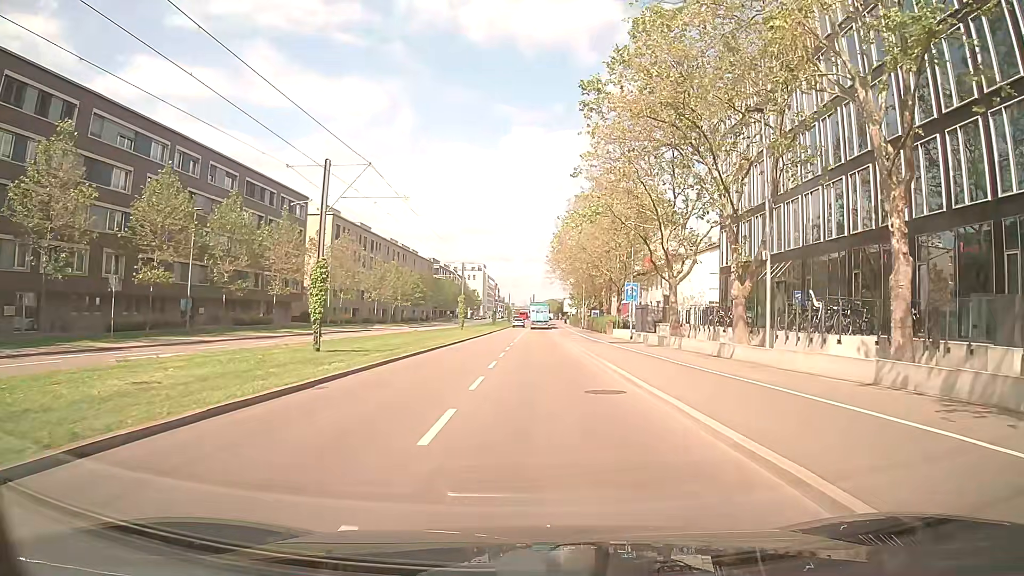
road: secondary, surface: asphalt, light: Day
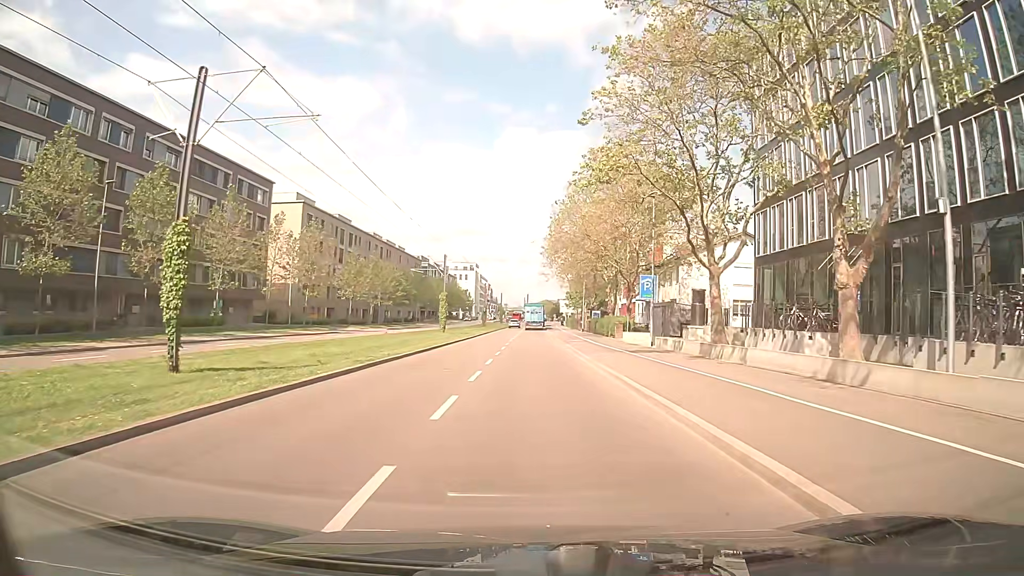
(0.0, +10.3) m; 0°
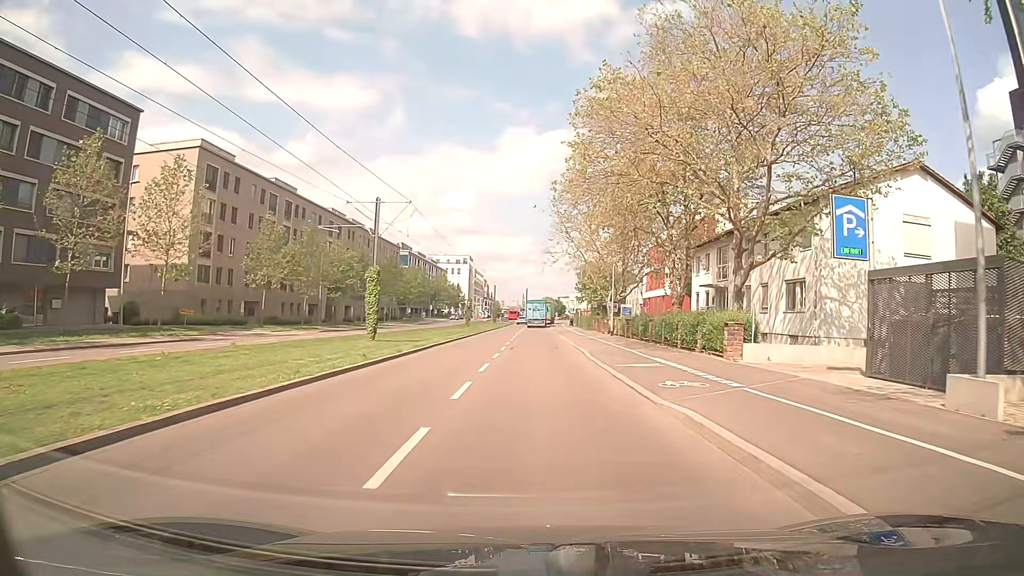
(-0.2, +28.1) m; -1°
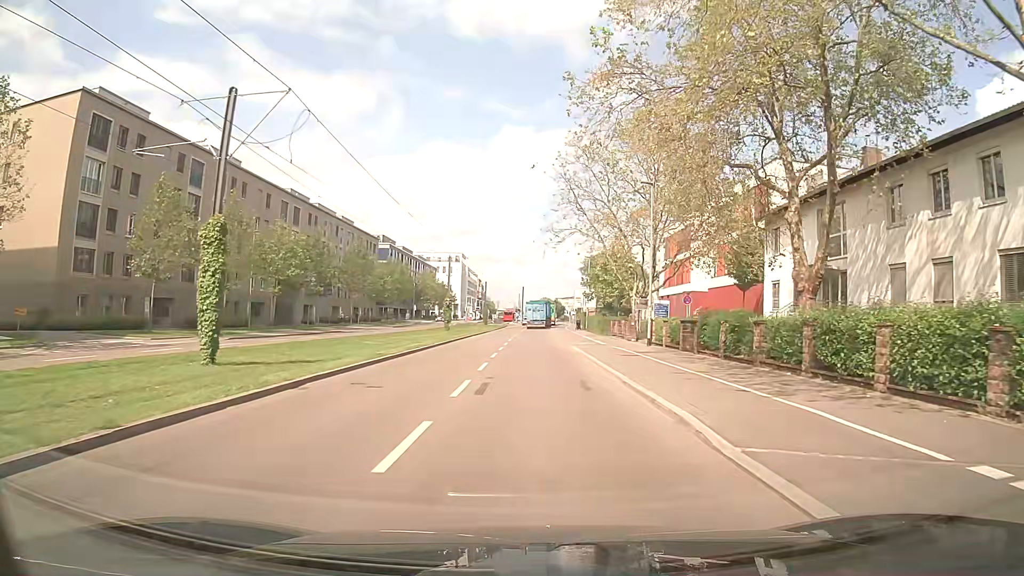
(+0.3, +17.6) m; +2°
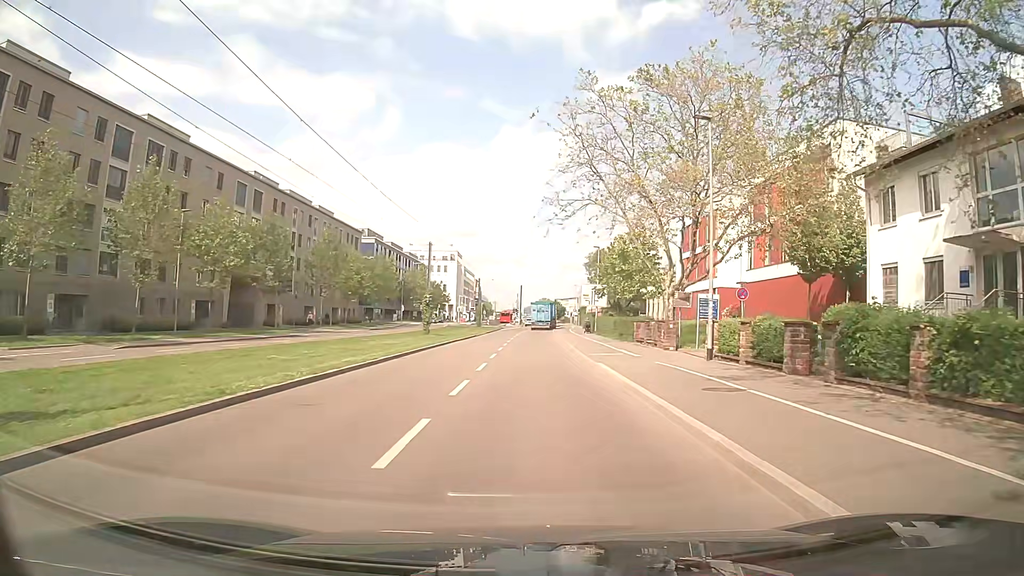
(-0.3, +12.0) m; -1°
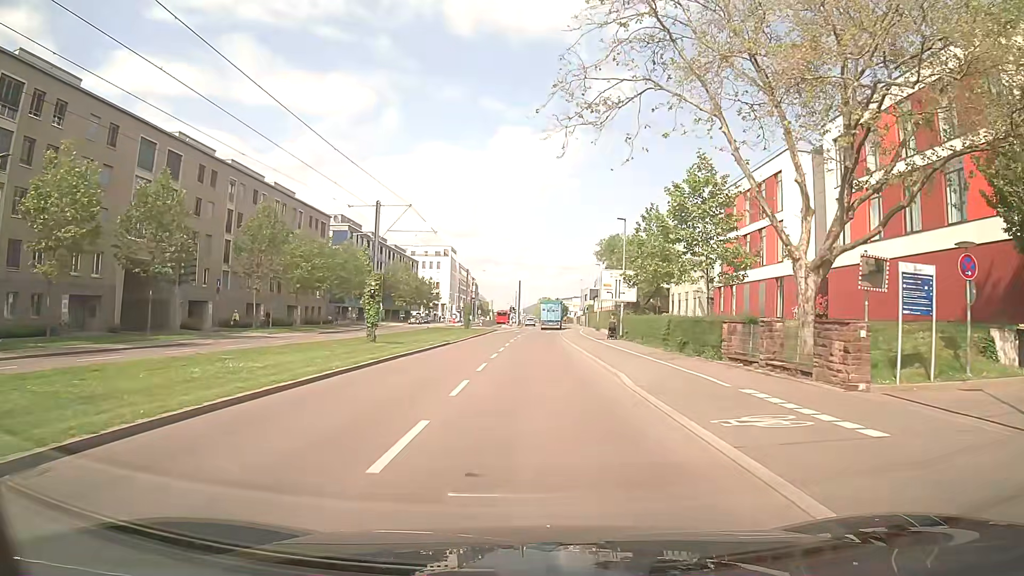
(-0.1, +18.3) m; 0°
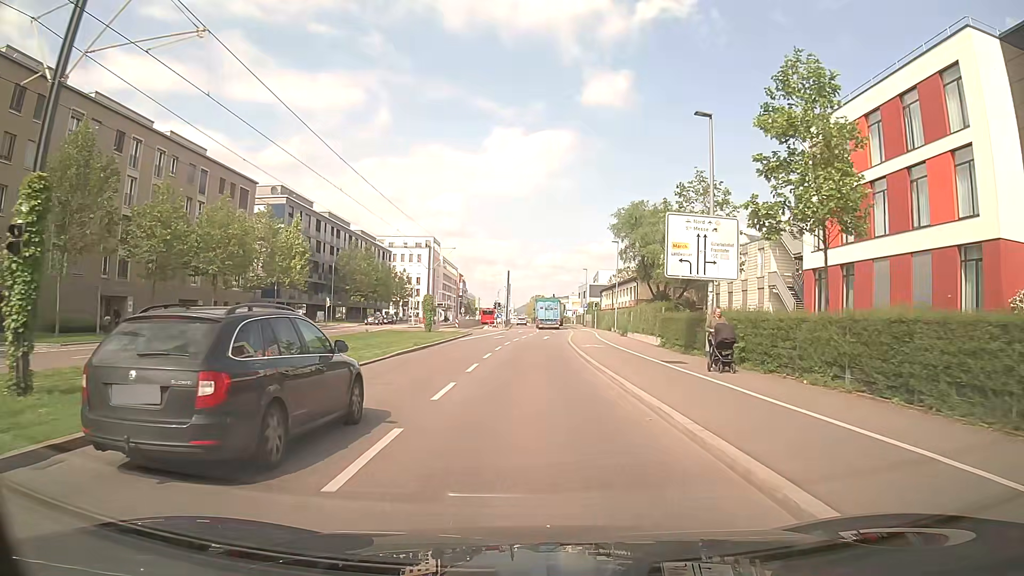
(+0.2, +24.9) m; +1°
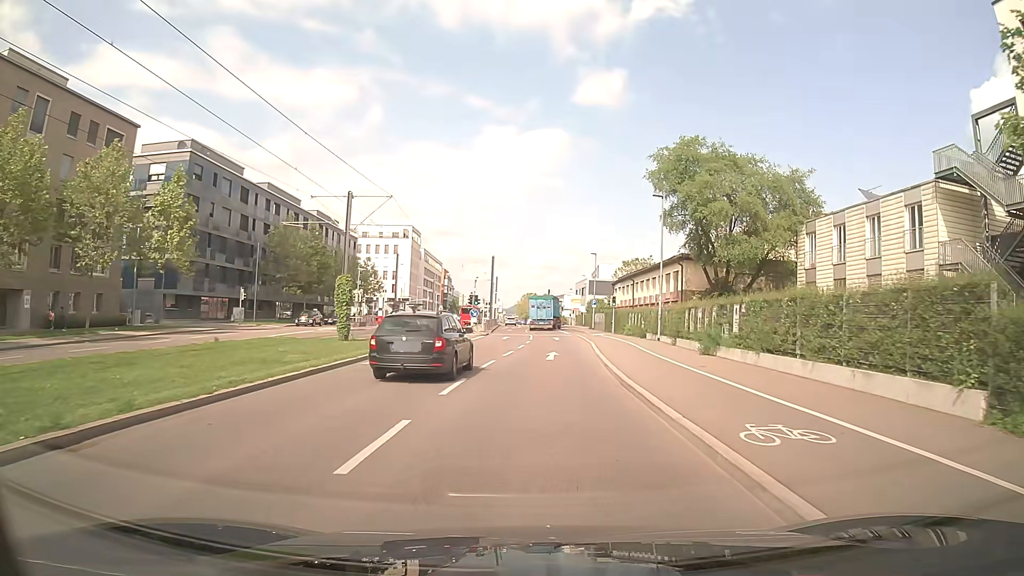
(0.0, +23.5) m; +1°
